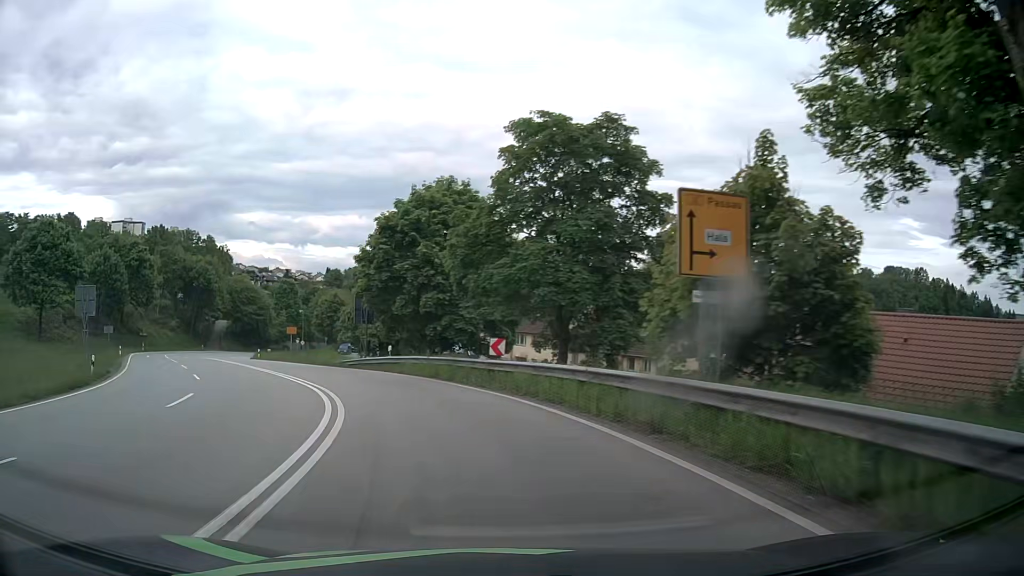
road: primary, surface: asphalt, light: Day
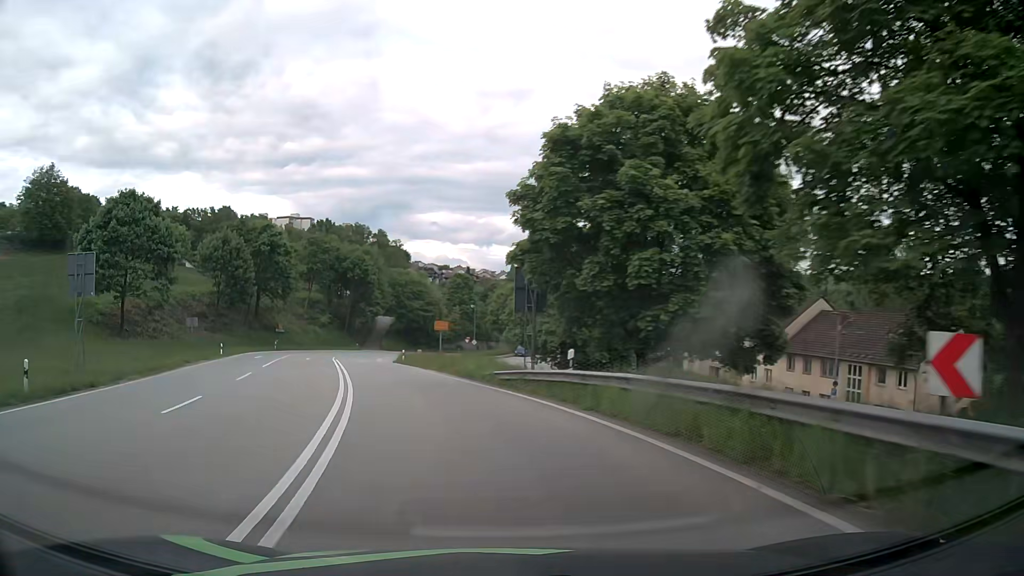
(-2.1, +15.3) m; -15°
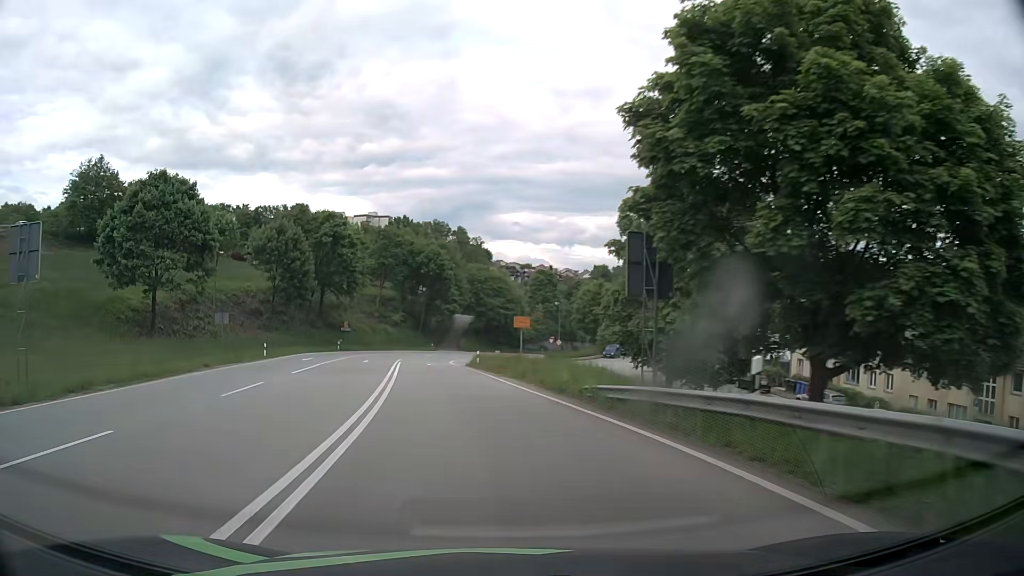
(-0.6, +7.8) m; -8°
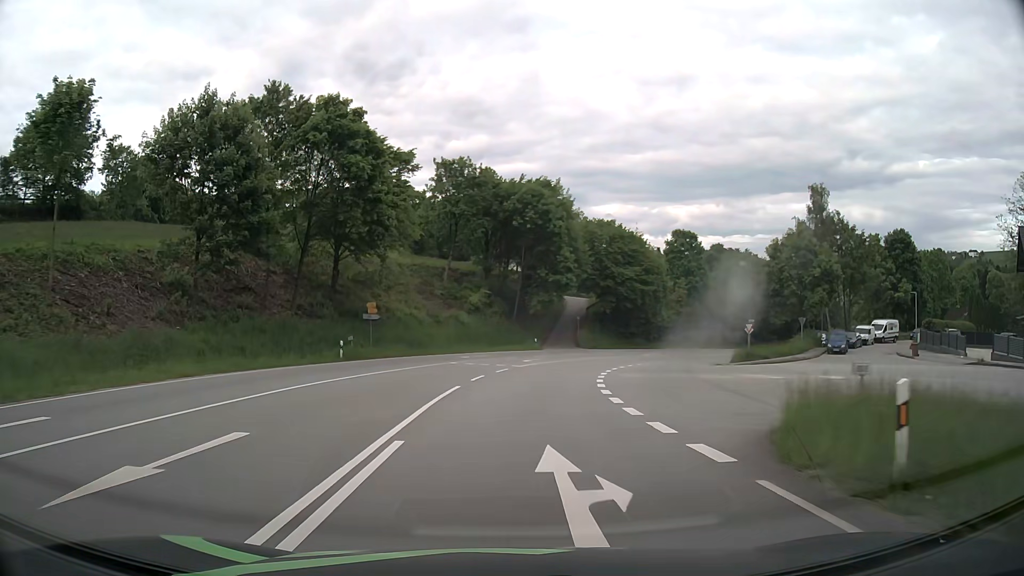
(-5.1, +39.5) m; -9°
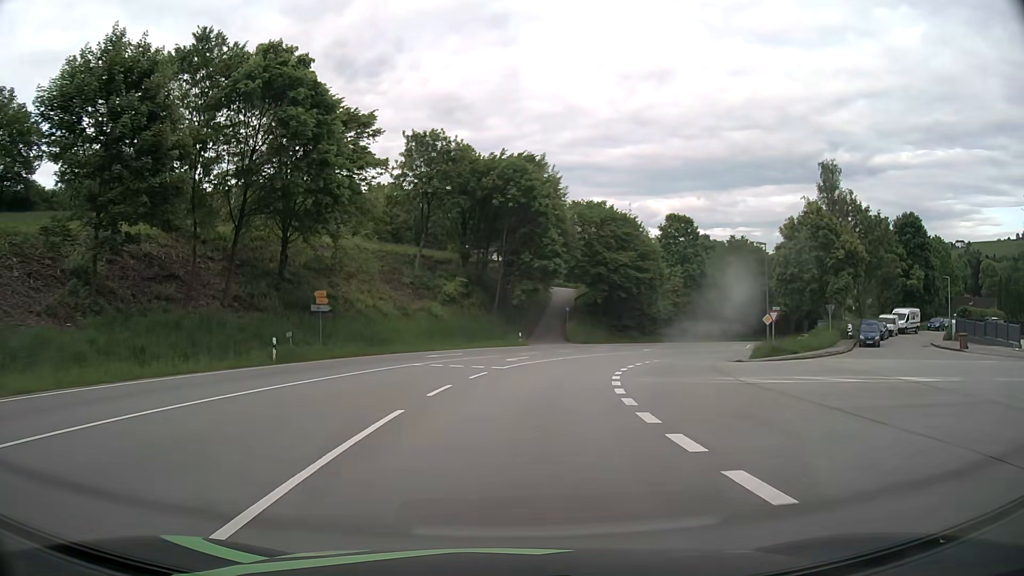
(+0.1, +8.0) m; +1°
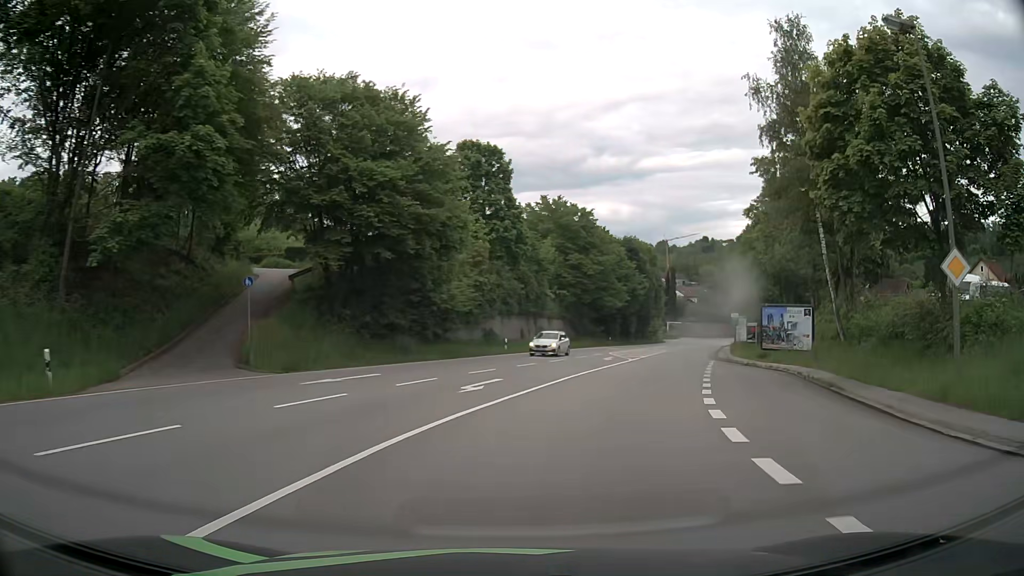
(+5.5, +38.4) m; +20°
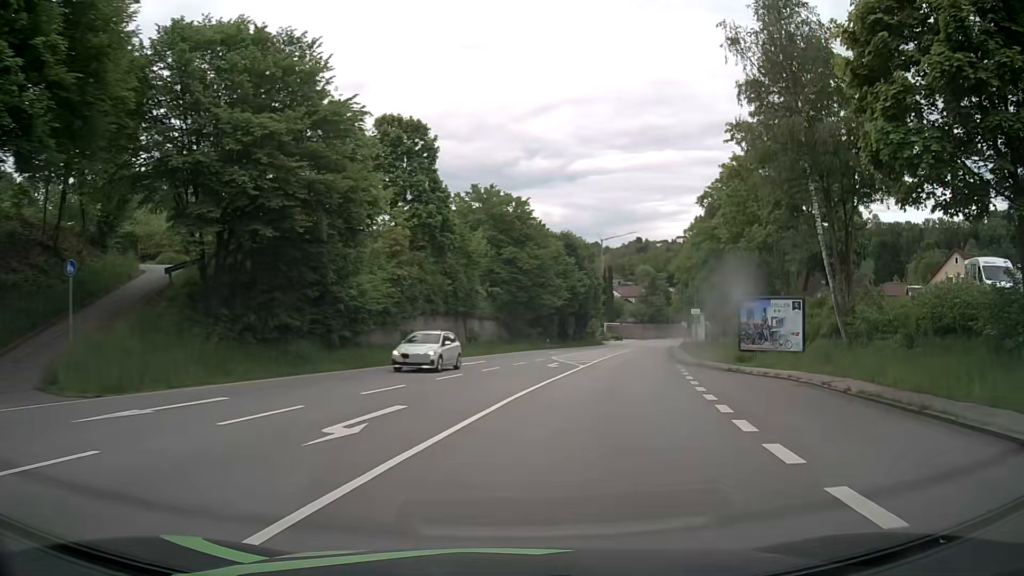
(+0.4, +7.7) m; +6°
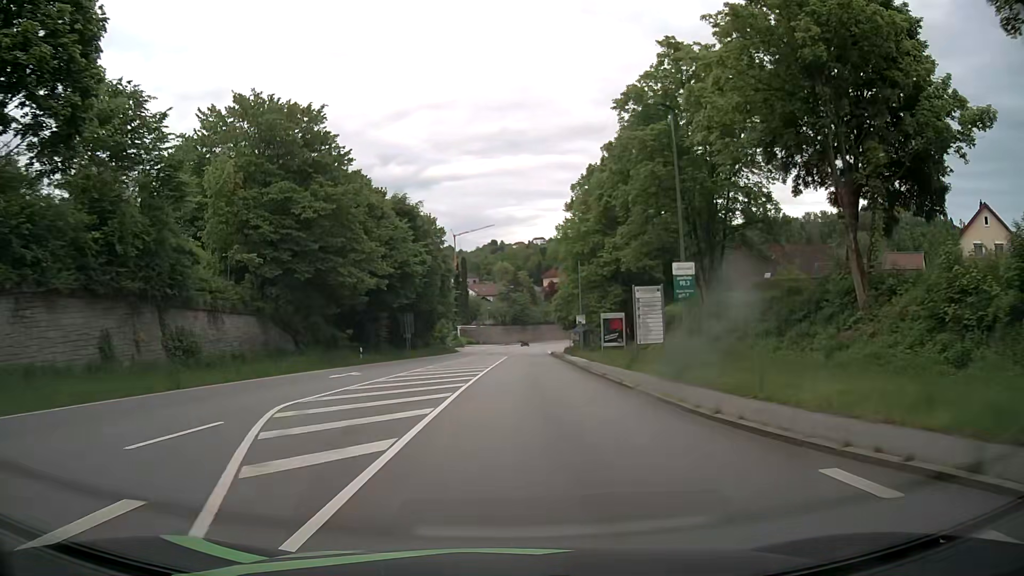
(+4.7, +30.5) m; +14°
(0, +10) (0, +20) (0, +30) (0, +40) (+1, +50) (+1, +60) (+1, +70) (+2, +80) (+2, +90) (+3, +100) m
